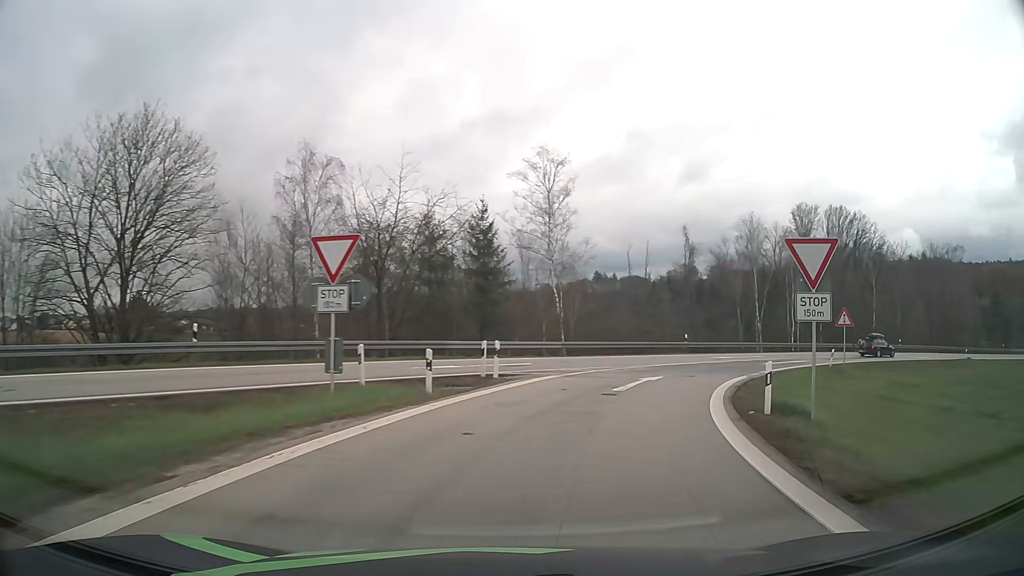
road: motorway_link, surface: asphalt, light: Day
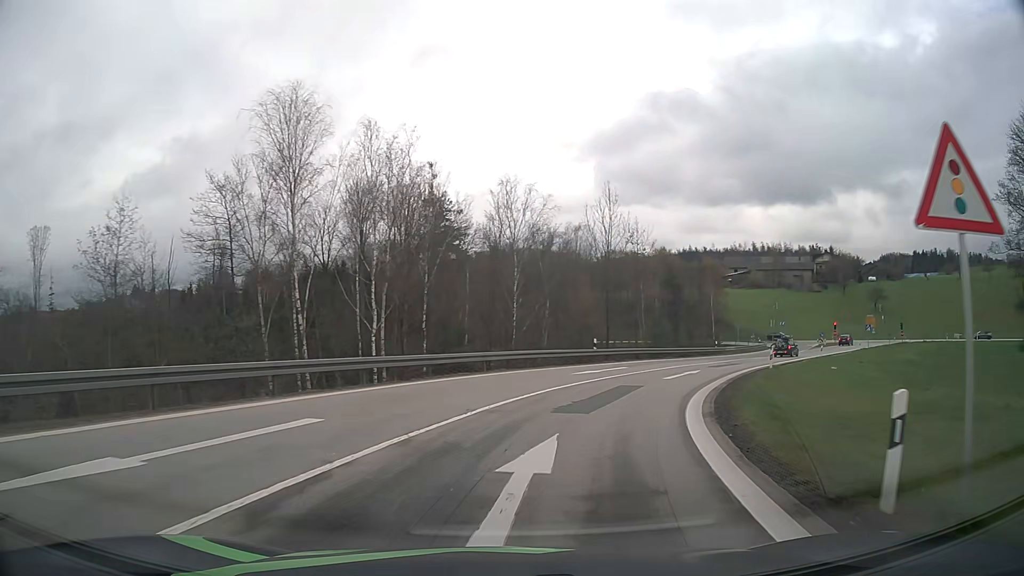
(+12.6, +33.2) m; +39°
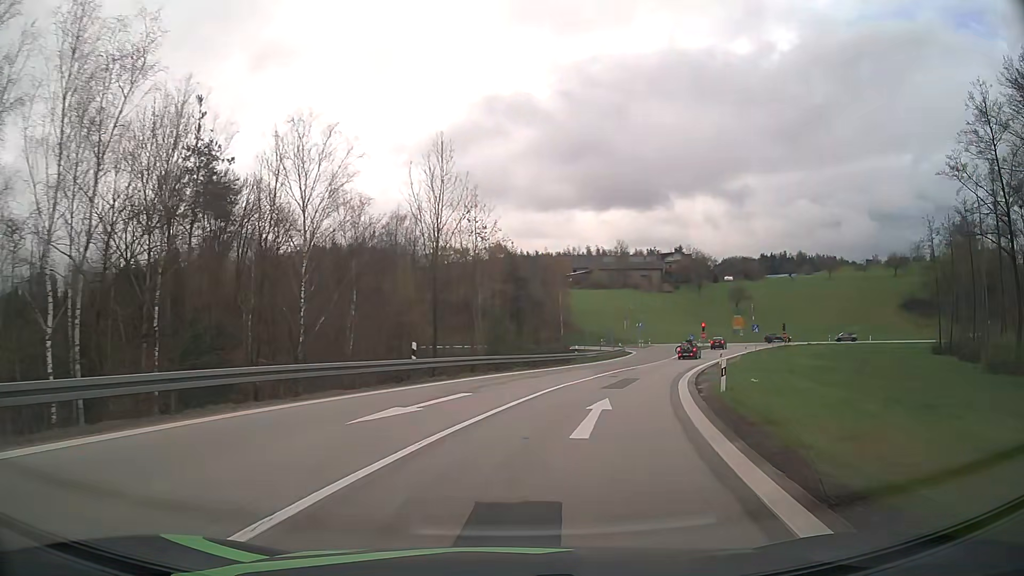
(+2.0, +14.1) m; +16°
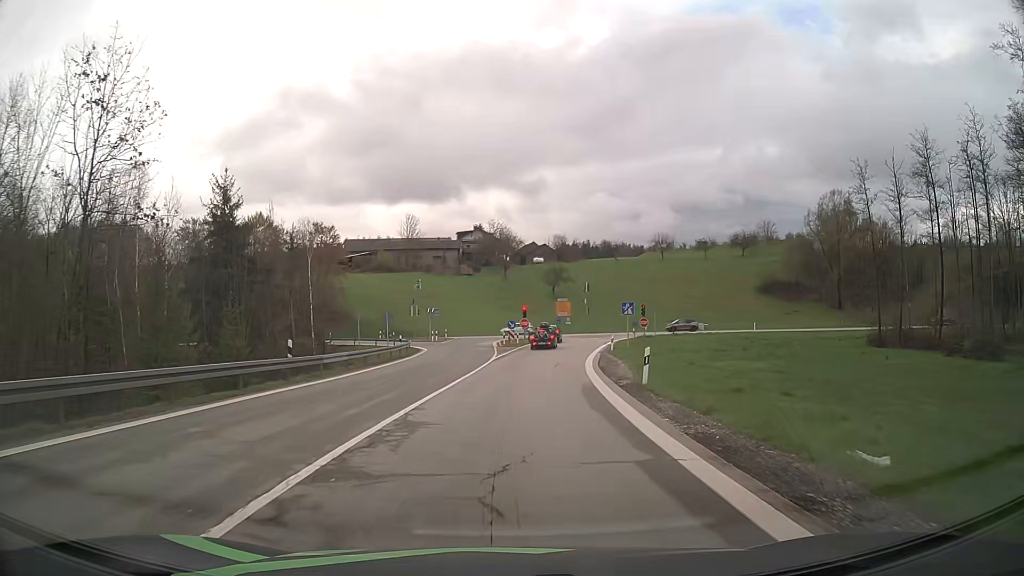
(+5.0, +27.7) m; +18°
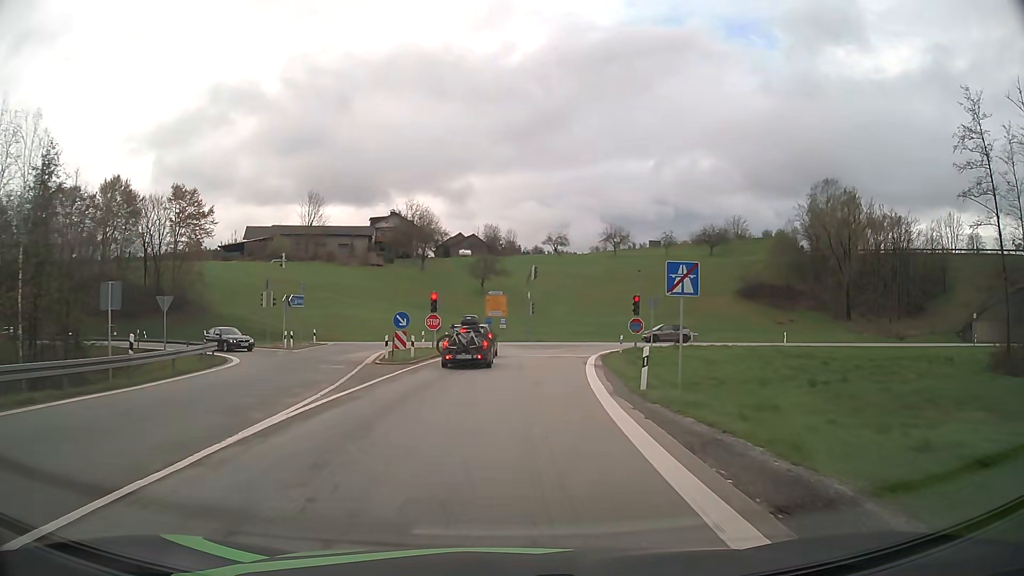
(+1.5, +26.8) m; +6°
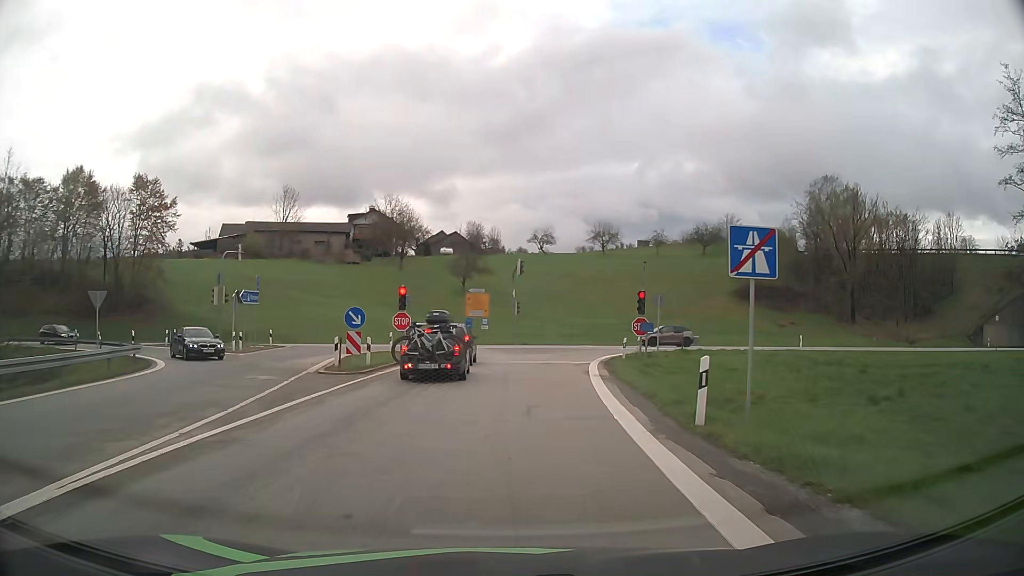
(+0.1, +5.8) m; +2°
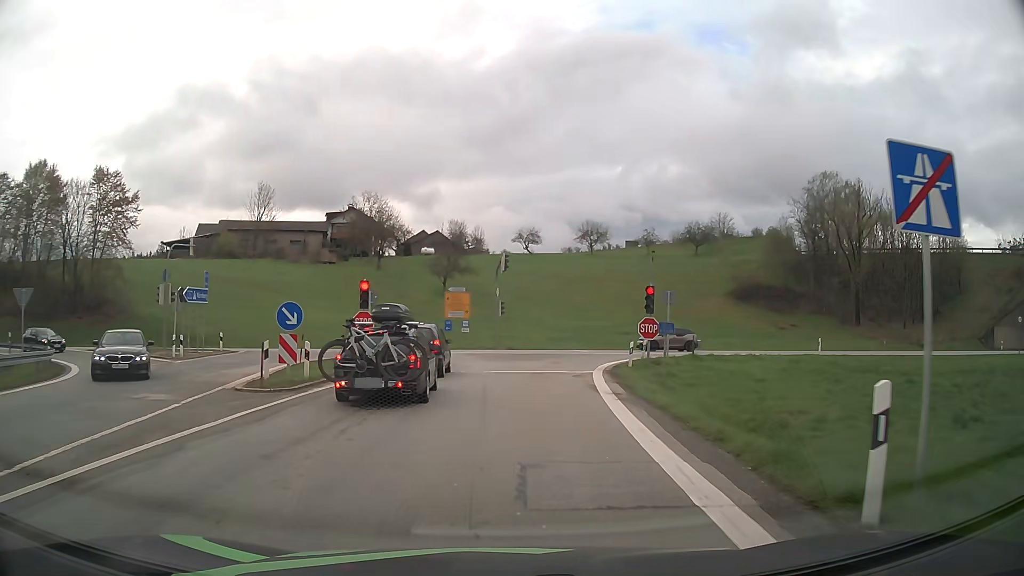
(+0.1, +5.3) m; +1°
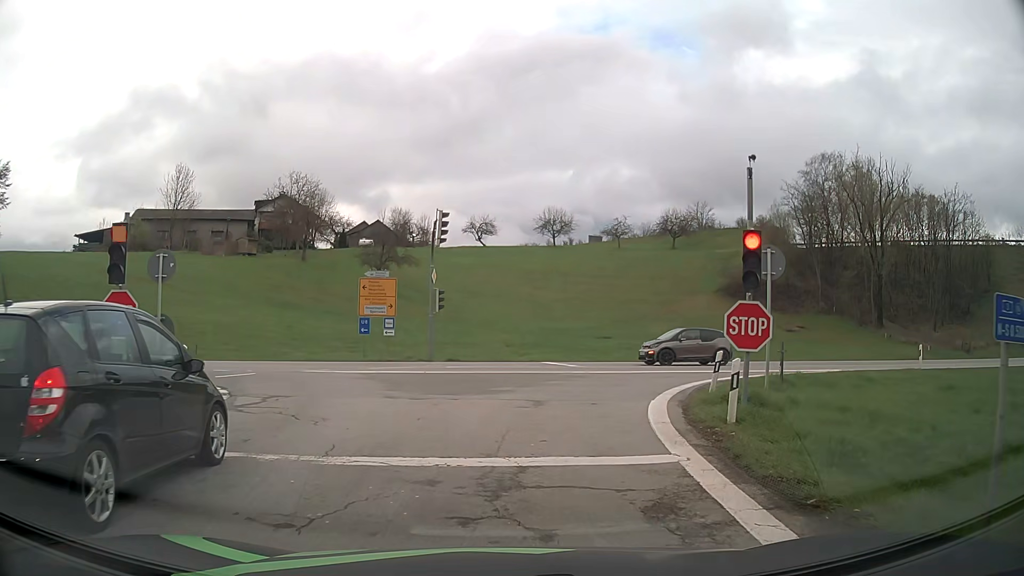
(+0.5, +15.2) m; +4°
(0, +10) (+3, +19) (+10, +26) (+20, +29) (+30, +31) (+39, +34) (+49, +36) (+59, +38) (+68, +41) (+78, +44) m
